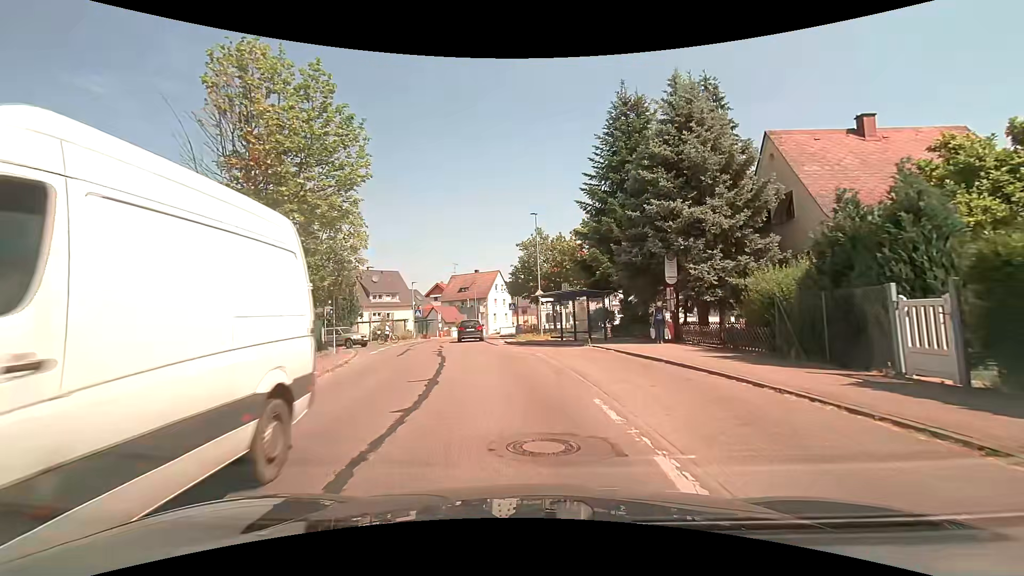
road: secondary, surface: asphalt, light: Day
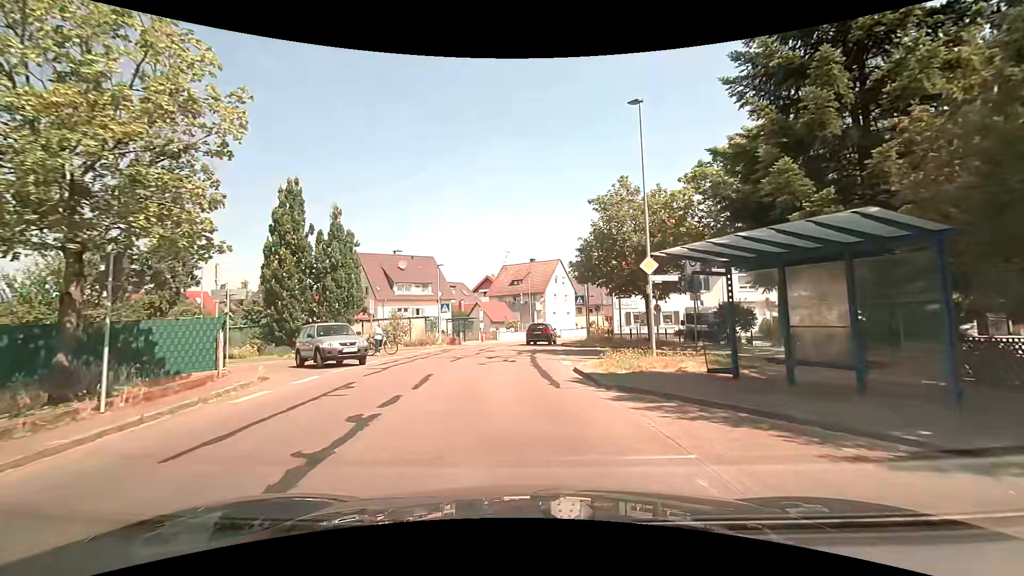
(-0.9, +16.7) m; -8°
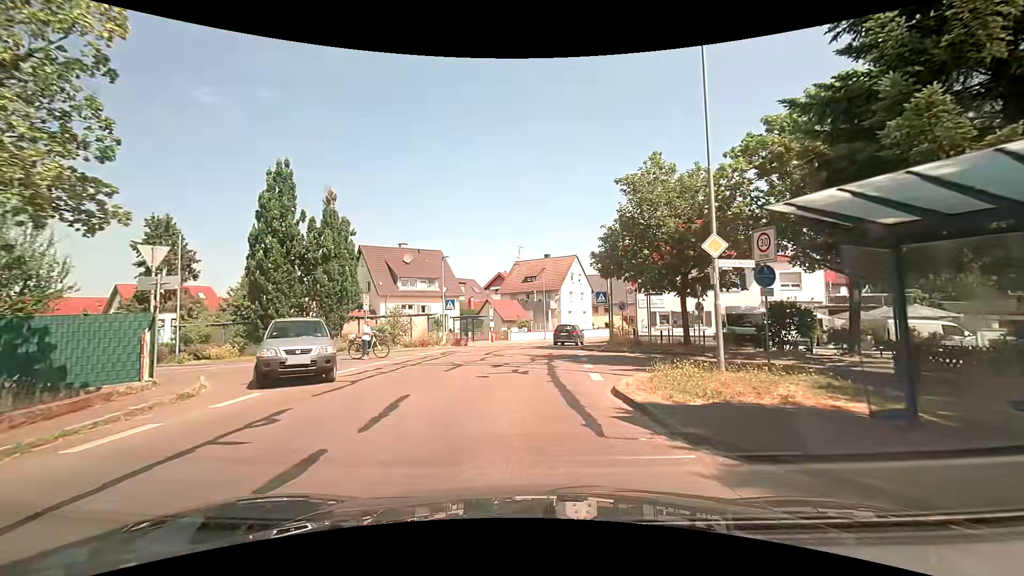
(0.0, +4.1) m; -2°
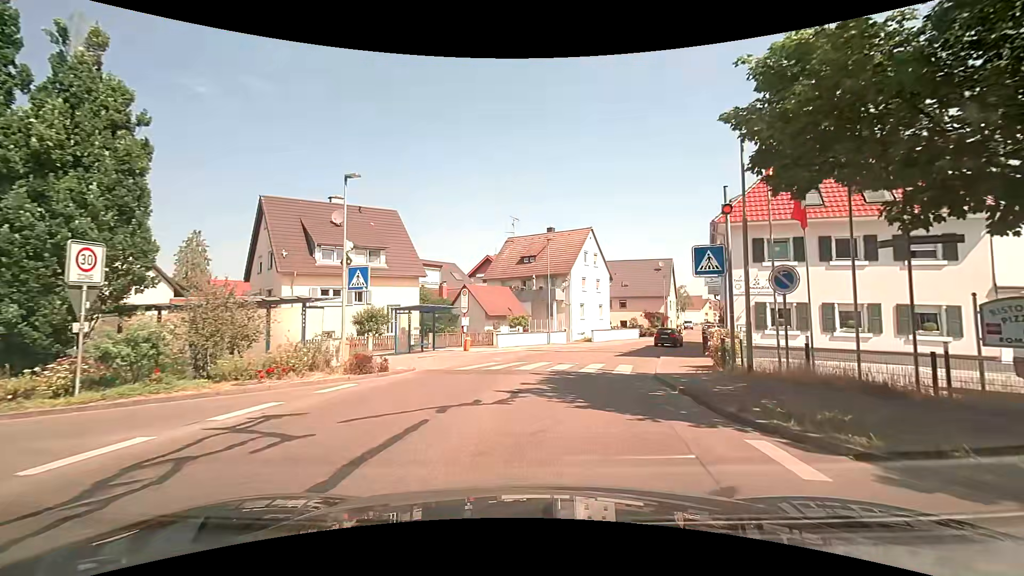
(0.0, +18.8) m; +1°
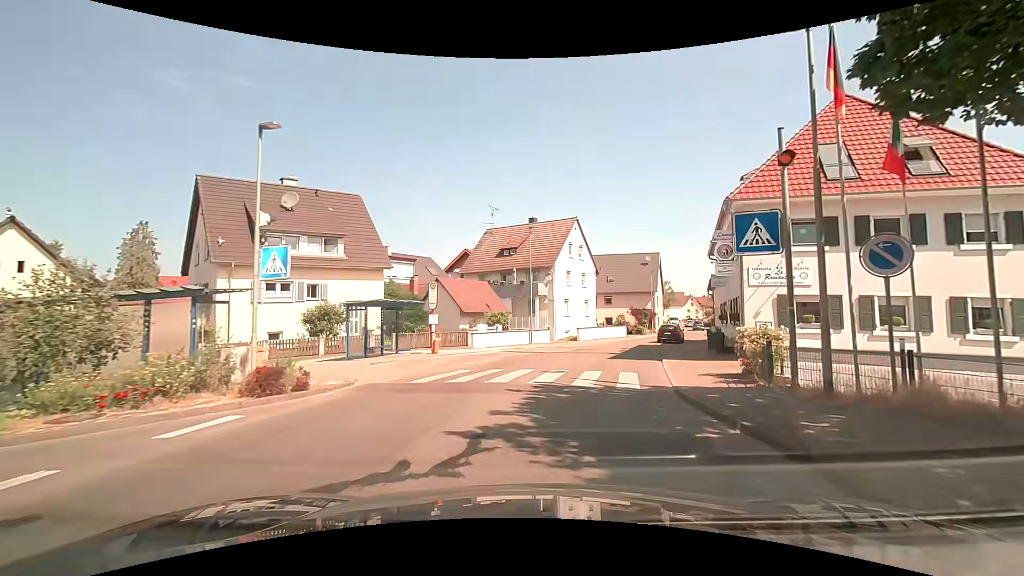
(+0.1, +4.0) m; +3°
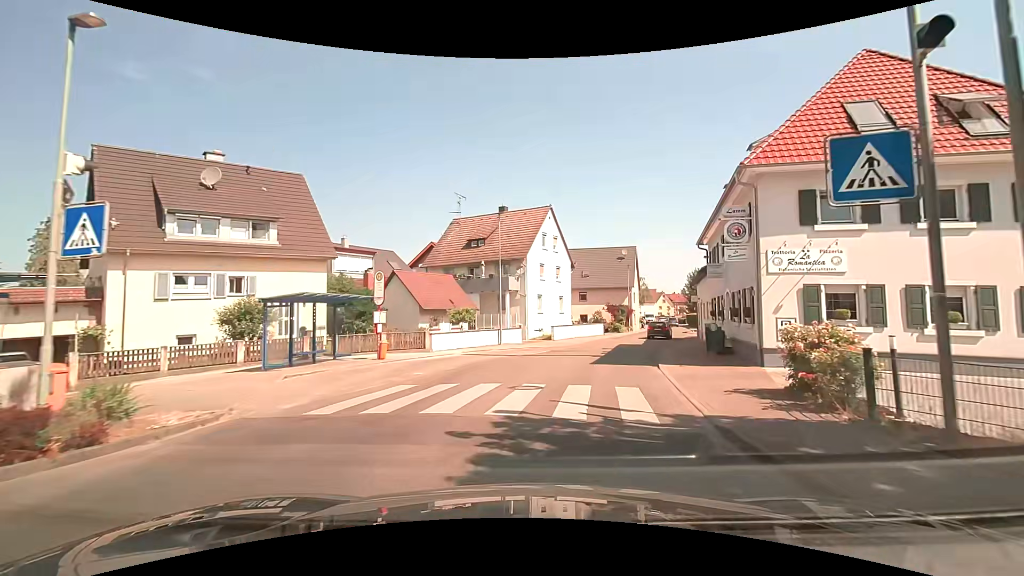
(+0.1, +4.1) m; +3°
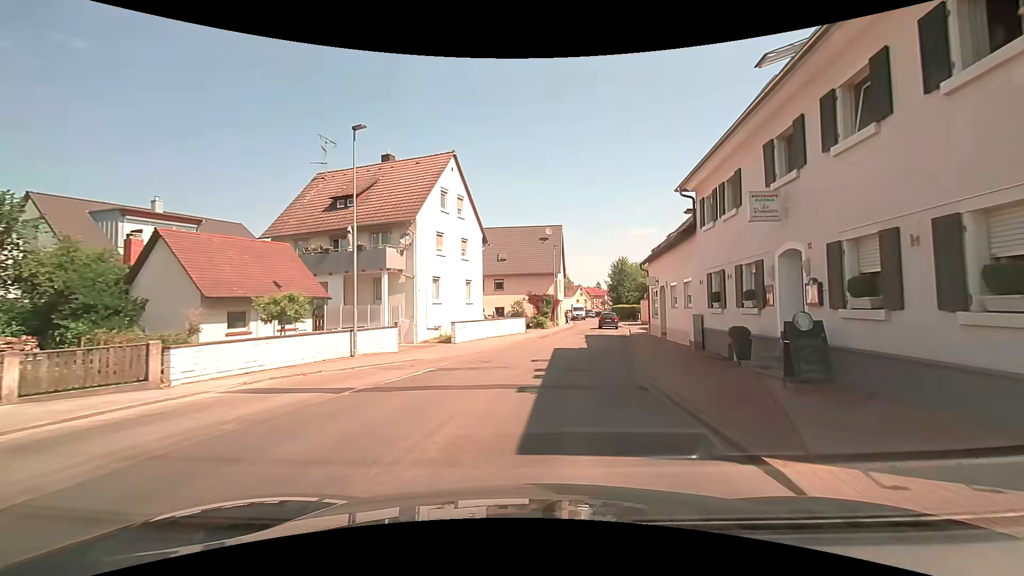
(+1.2, +12.7) m; +10°
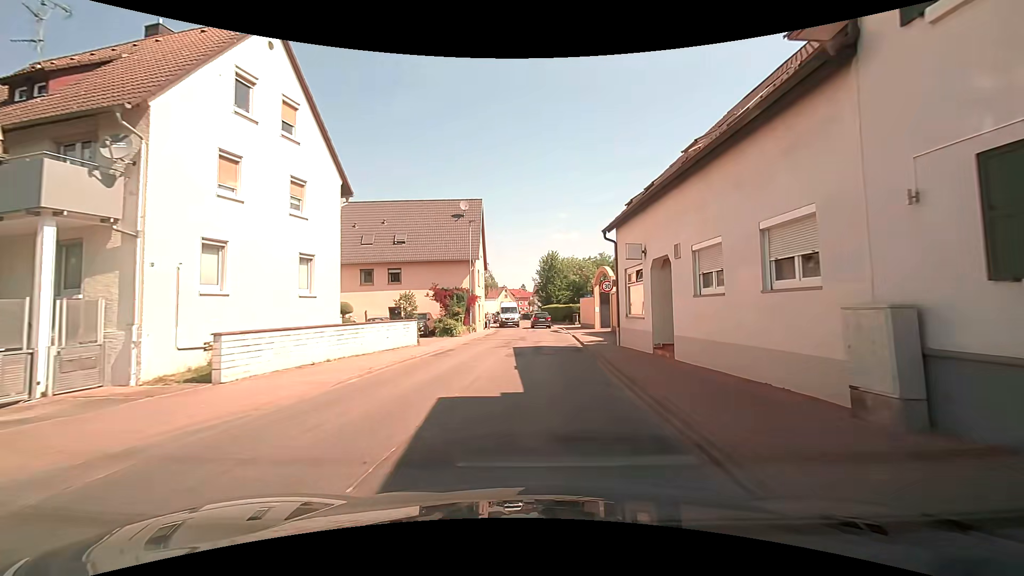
(+1.1, +13.7) m; +9°
(0, +10) (+1, +20) (+2, +30) (+2, +40) (+2, +50) (+1, +60) (0, +70) (-1, +80) (-3, +90) (-4, +100) m
